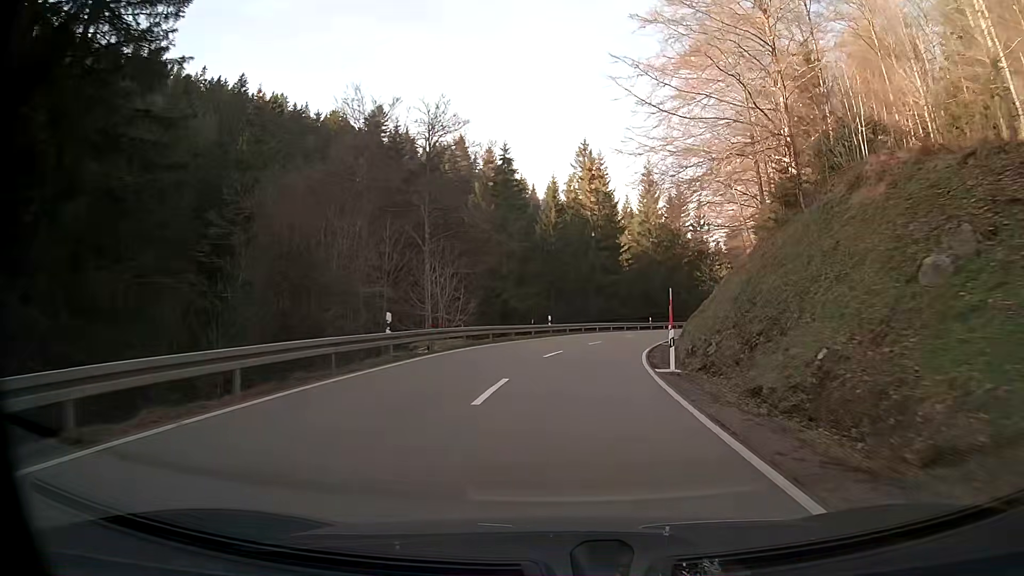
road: secondary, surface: asphalt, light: Day
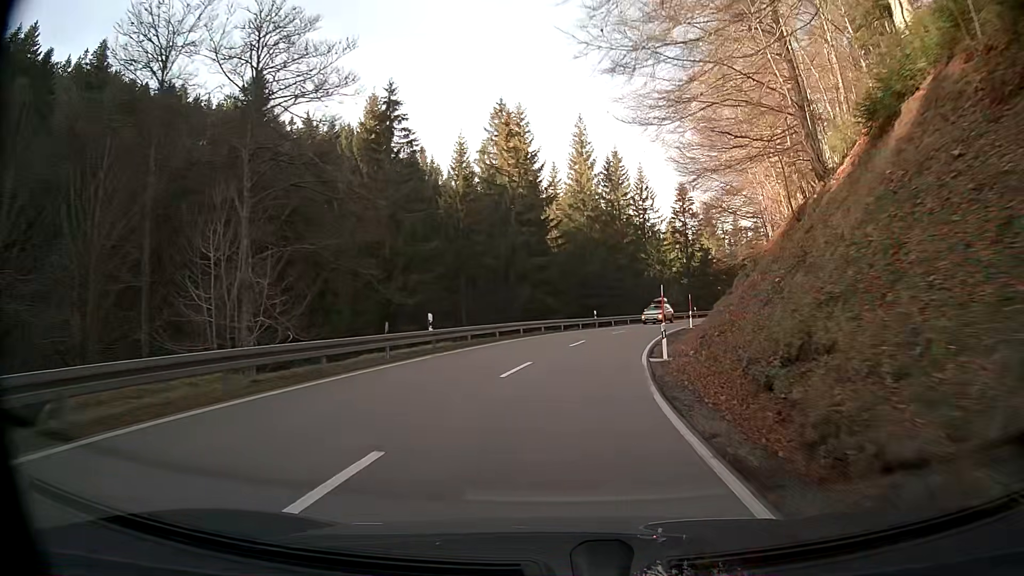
(+1.1, +19.3) m; +6°
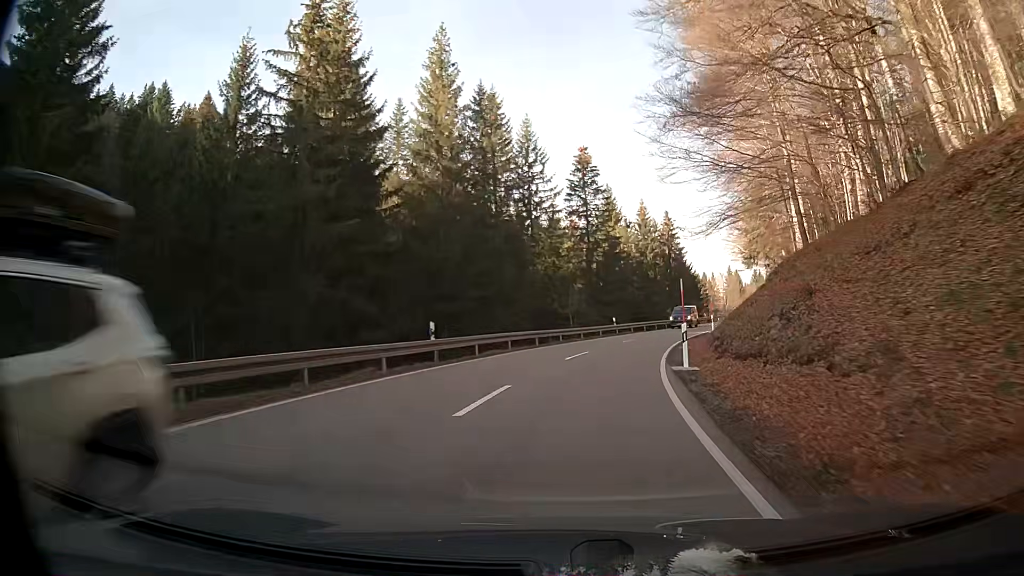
(+2.7, +28.6) m; +11°
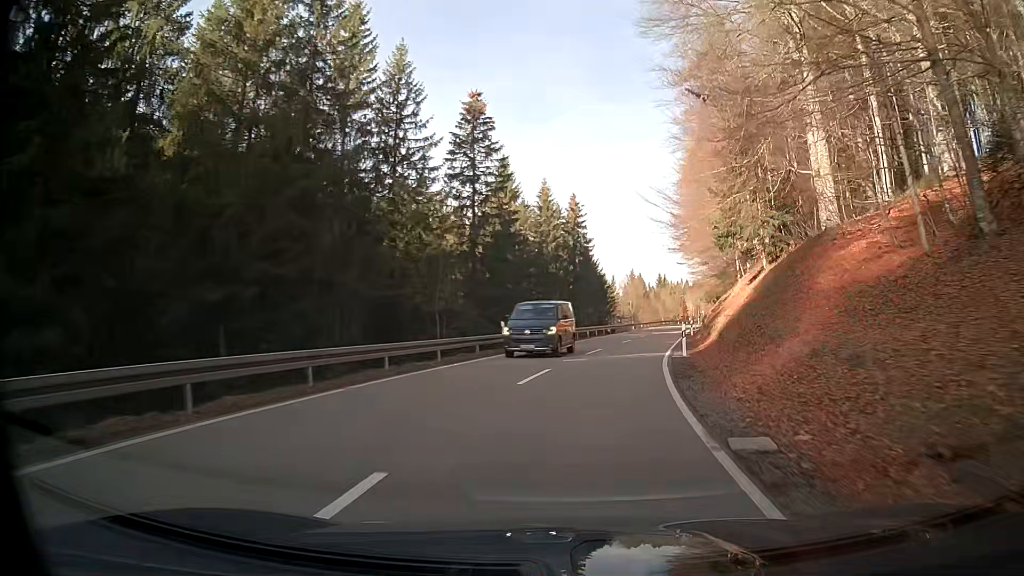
(+1.5, +19.2) m; +9°
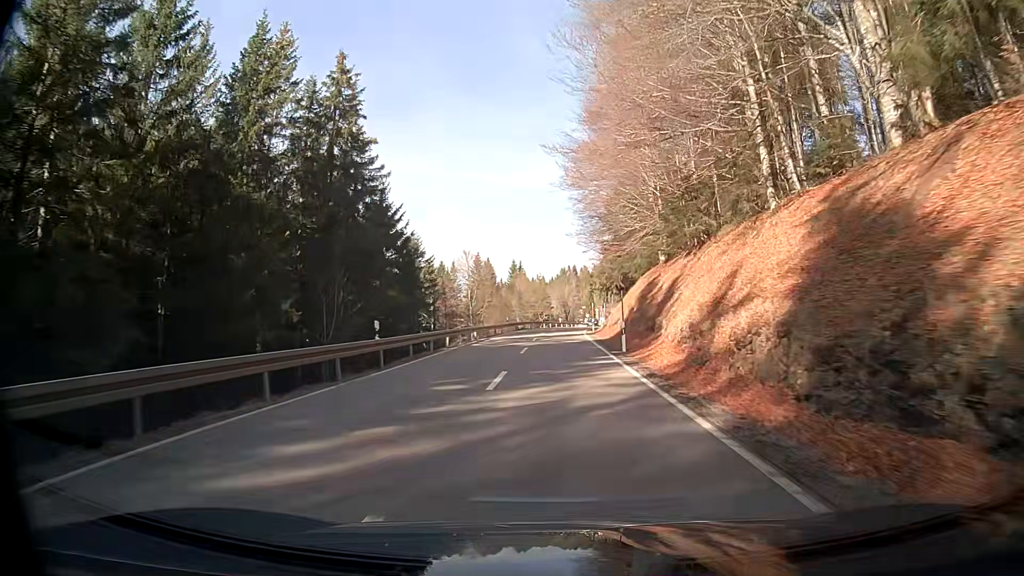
(+6.3, +48.2) m; +11°
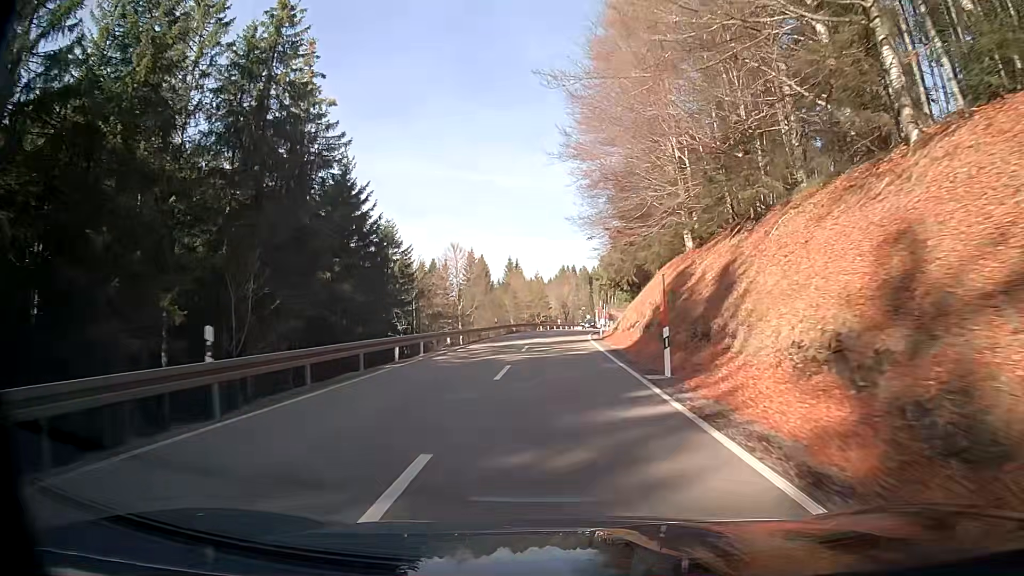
(0.0, +9.8) m; 0°
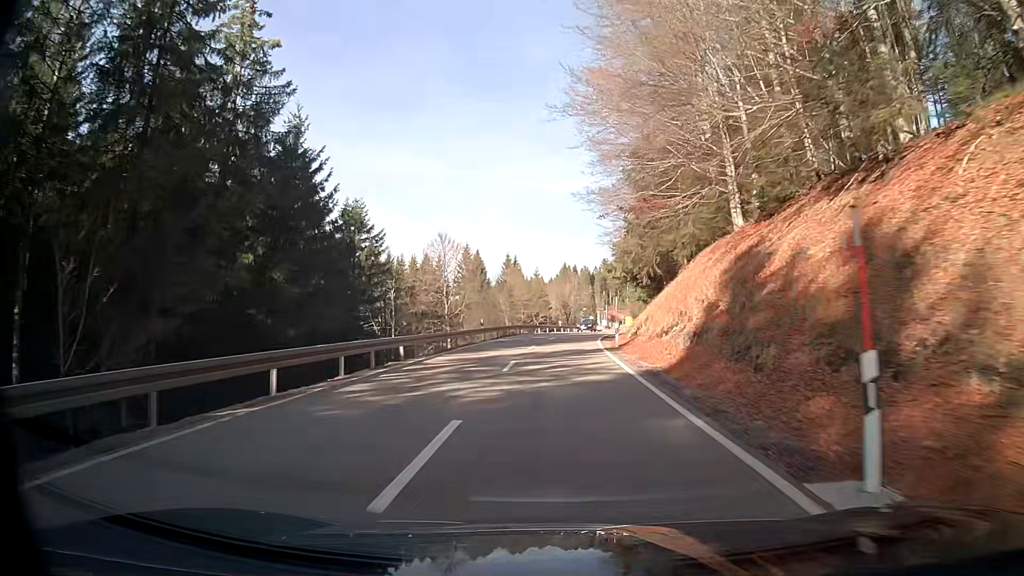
(0.0, +9.8) m; 0°
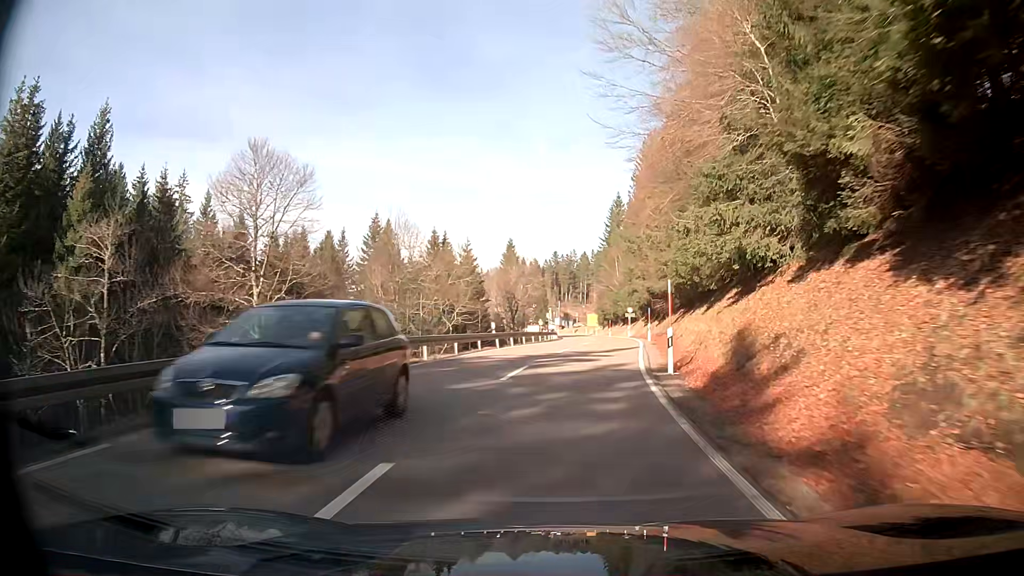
(+1.2, +38.4) m; +6°
